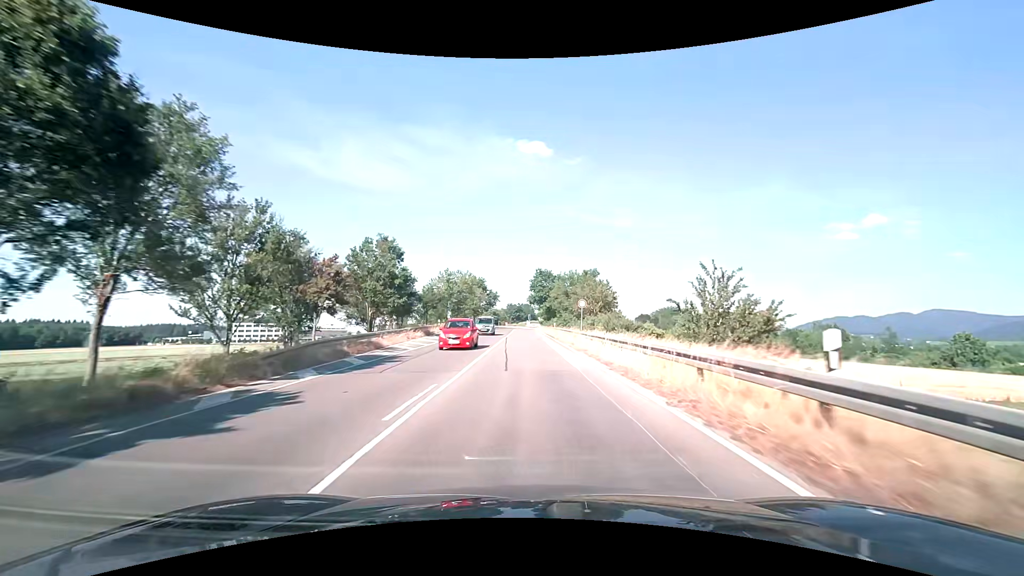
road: primary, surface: asphalt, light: Day
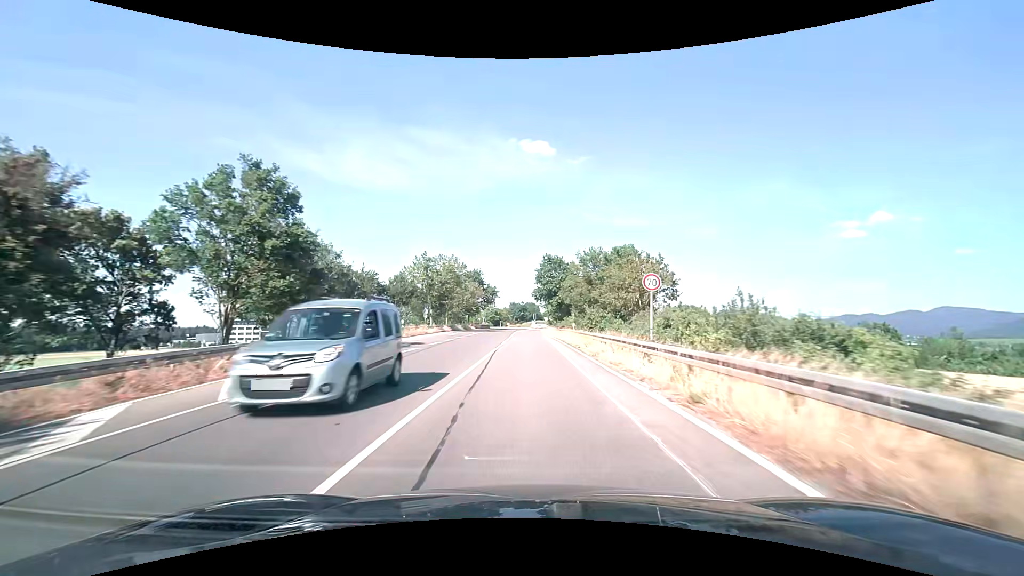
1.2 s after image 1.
(0.0, +19.2) m; 0°
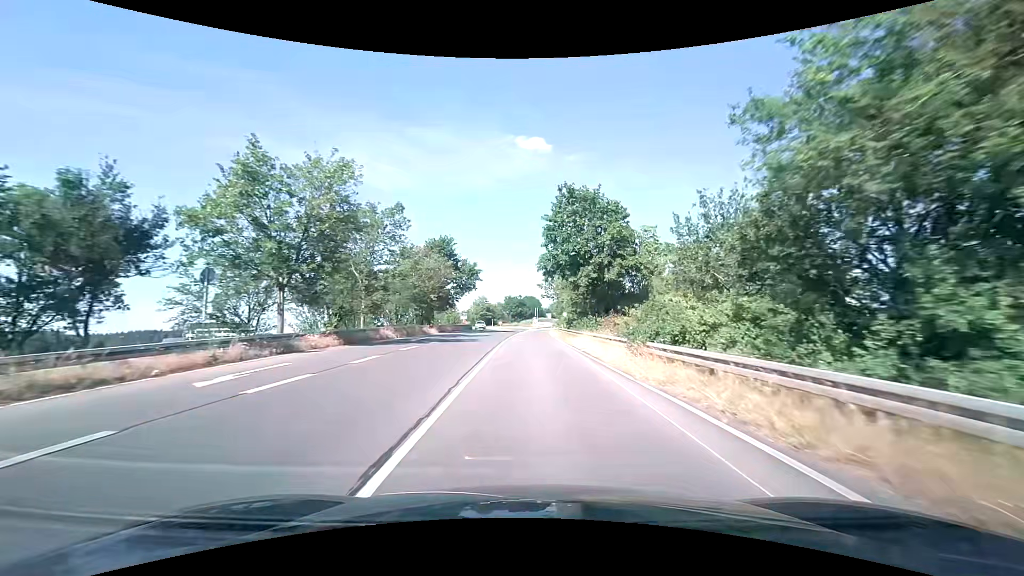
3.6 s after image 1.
(-0.4, +36.3) m; 0°
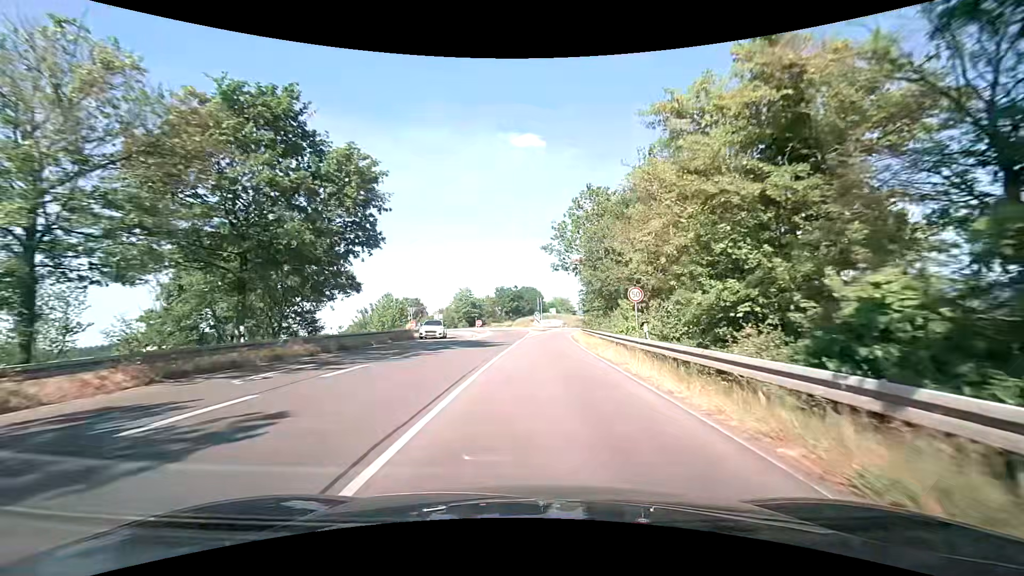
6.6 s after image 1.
(0.0, +38.4) m; 0°
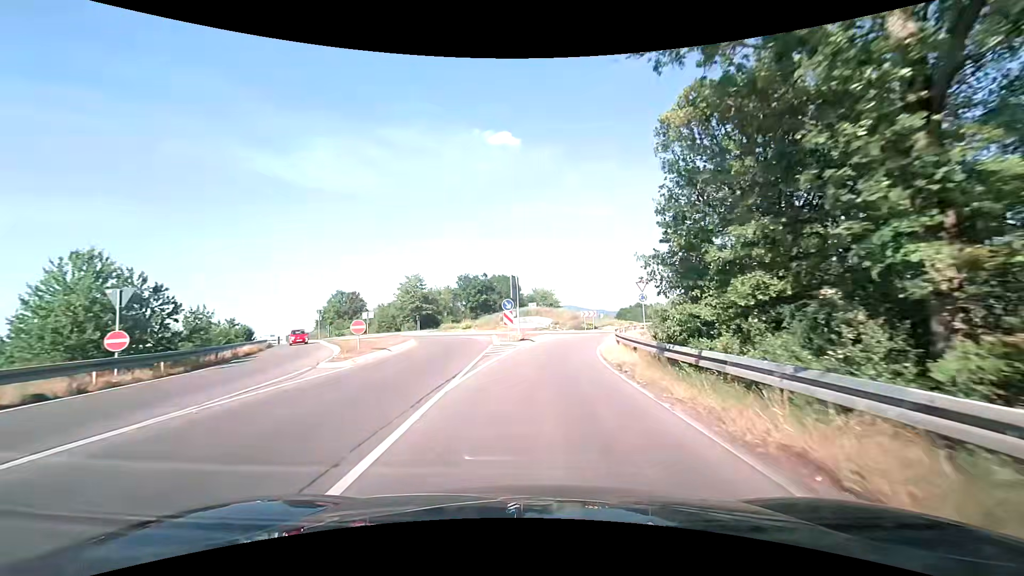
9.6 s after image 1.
(+0.9, +31.5) m; +3°
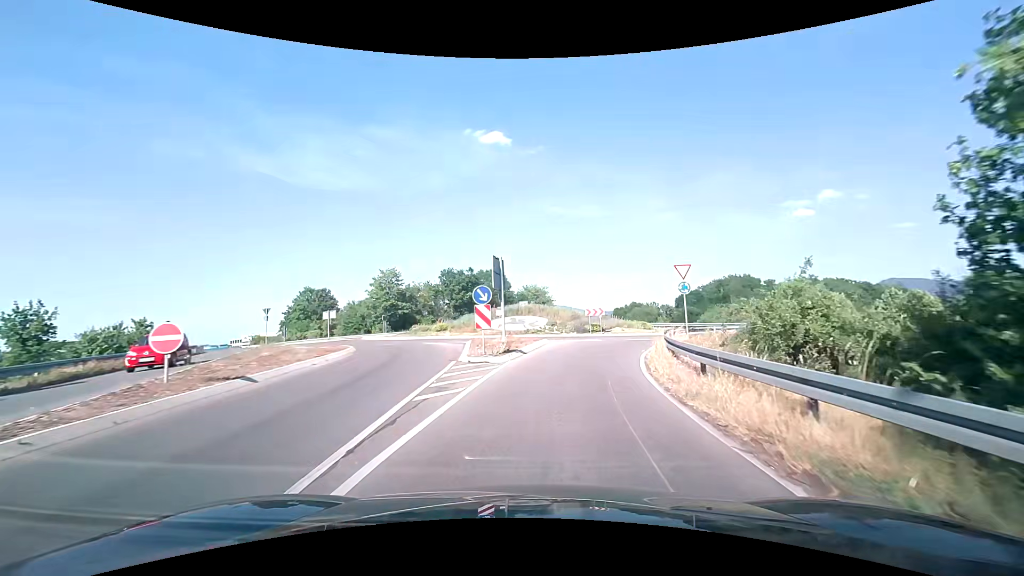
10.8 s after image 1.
(+0.1, +10.3) m; +1°
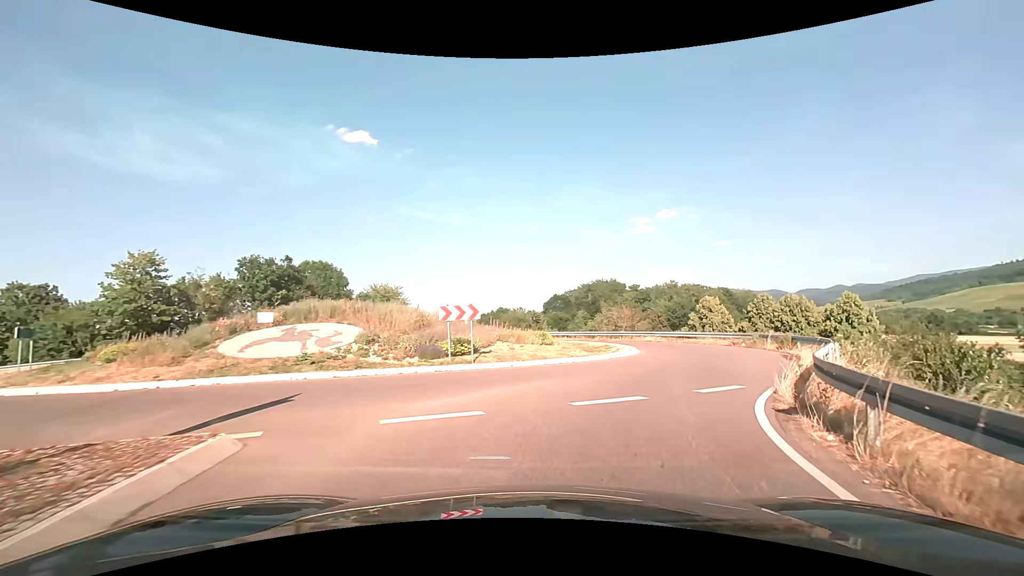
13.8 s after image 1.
(+2.4, +20.5) m; +16°
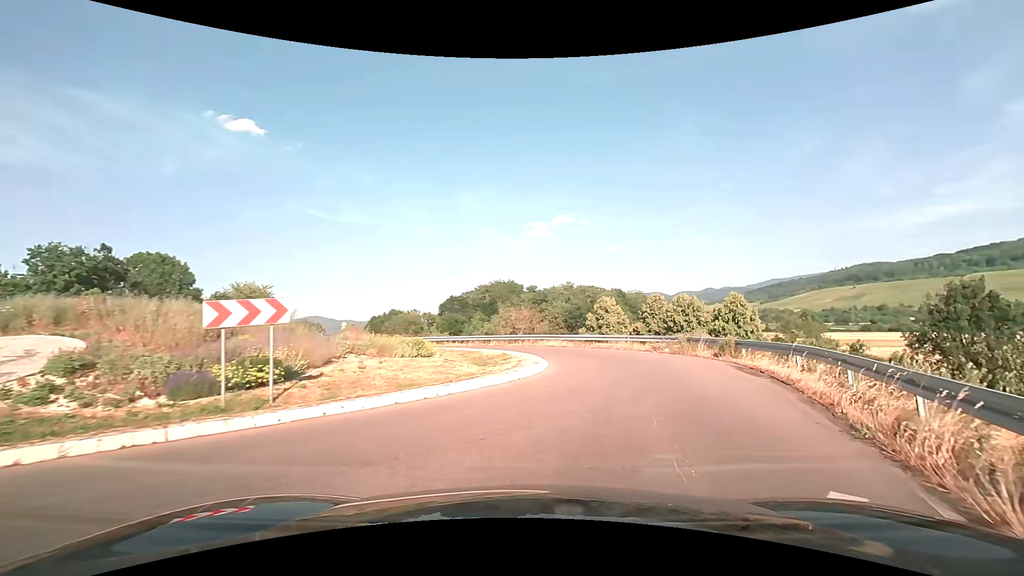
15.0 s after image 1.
(+0.7, +7.0) m; +12°
(+1, +10) (+3, +20) (0, +29) (-7, +36) (-15, +42) (-21, +50) (-26, +59) (-28, +68) (-30, +78) (-32, +88) m
